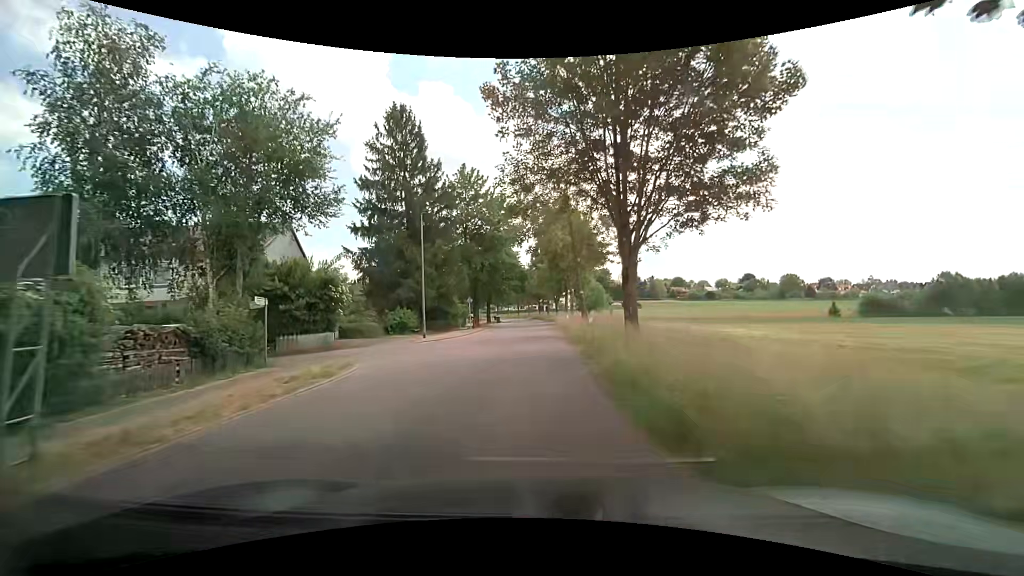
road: unclassified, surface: asphalt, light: Day
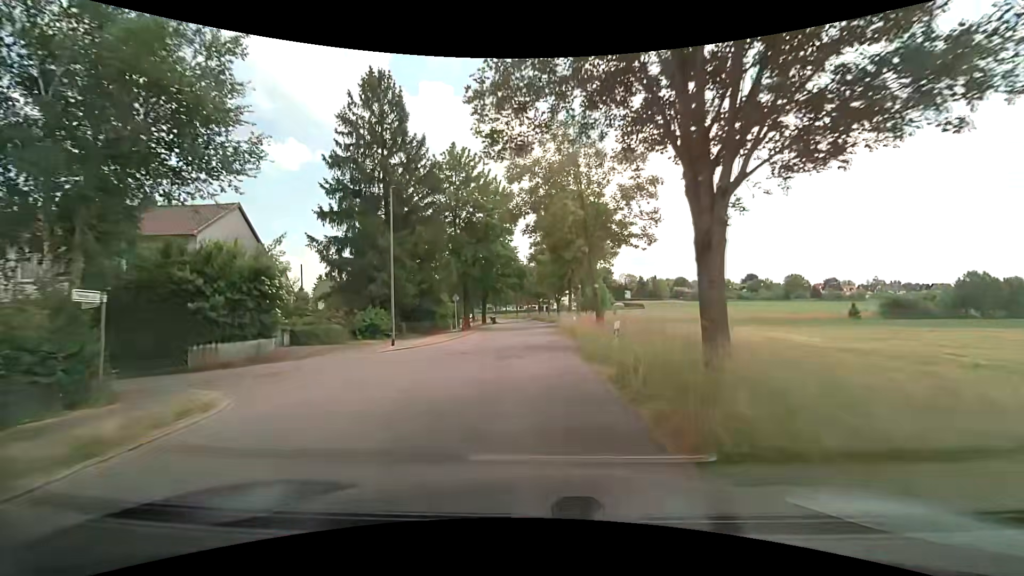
(0.0, +6.6) m; 0°
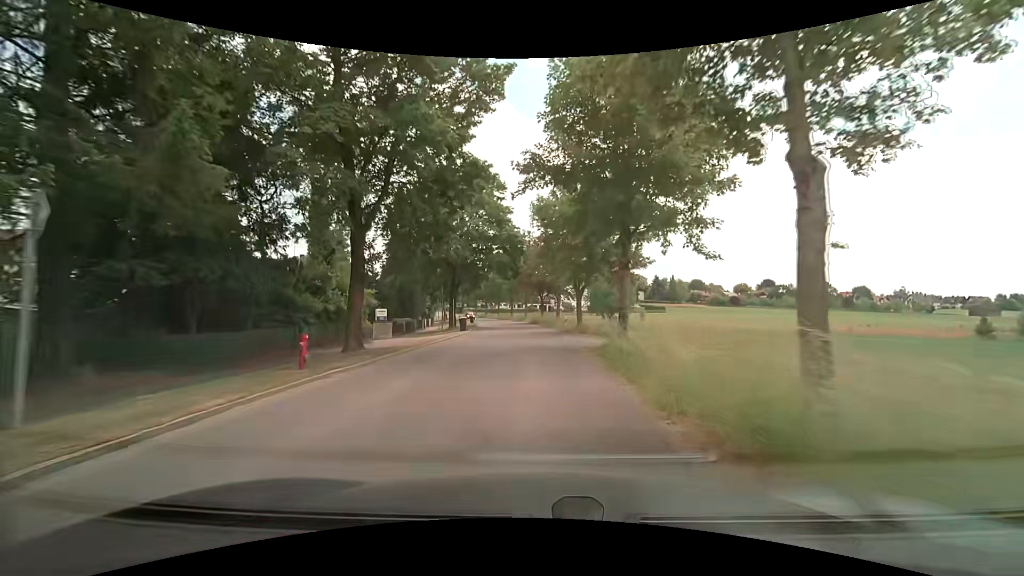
(-0.1, +27.5) m; 0°
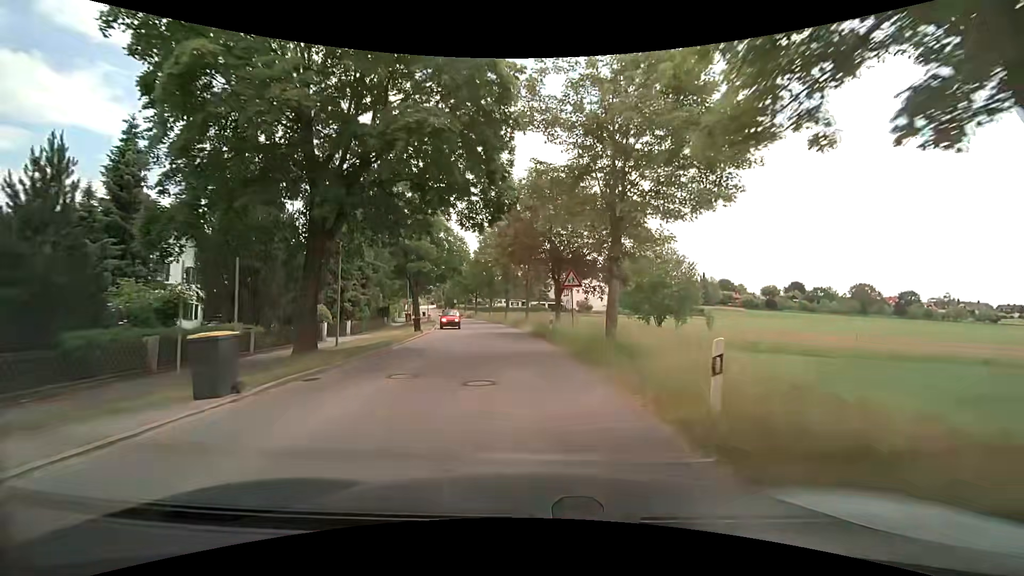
(-0.2, +29.0) m; -1°
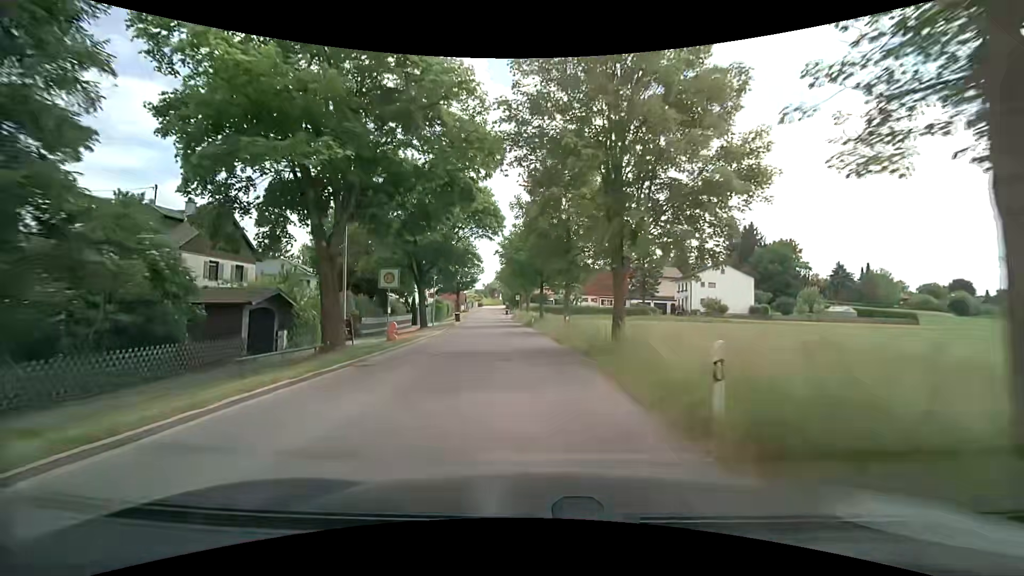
(-2.7, +37.2) m; -9°
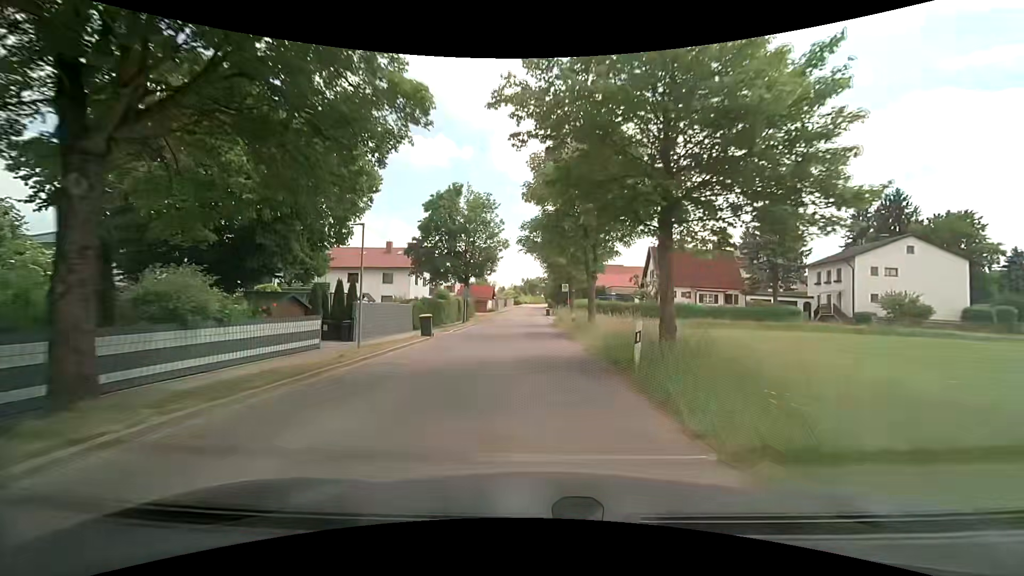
(-1.4, +30.6) m; -5°
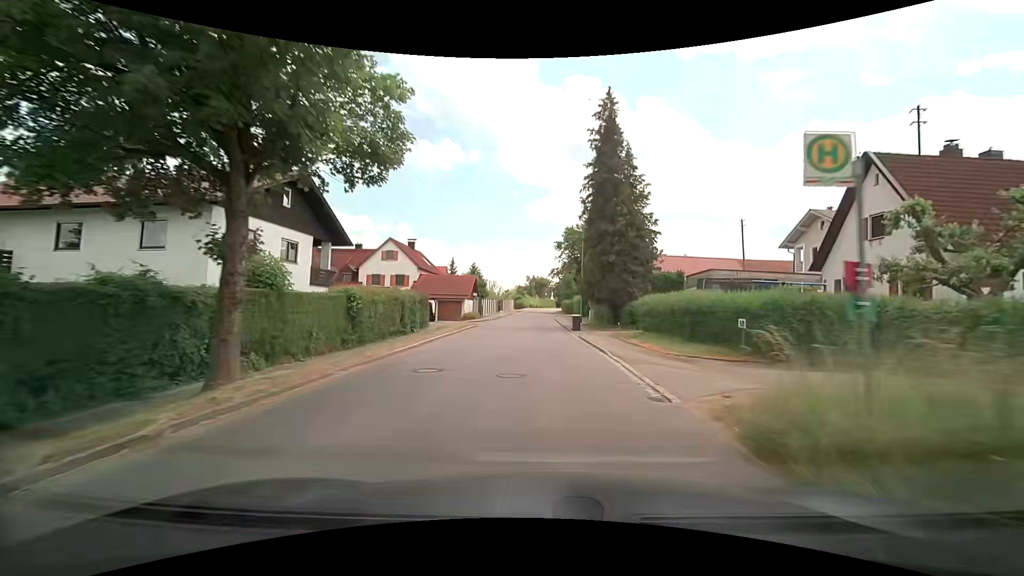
(-0.3, +37.5) m; 0°
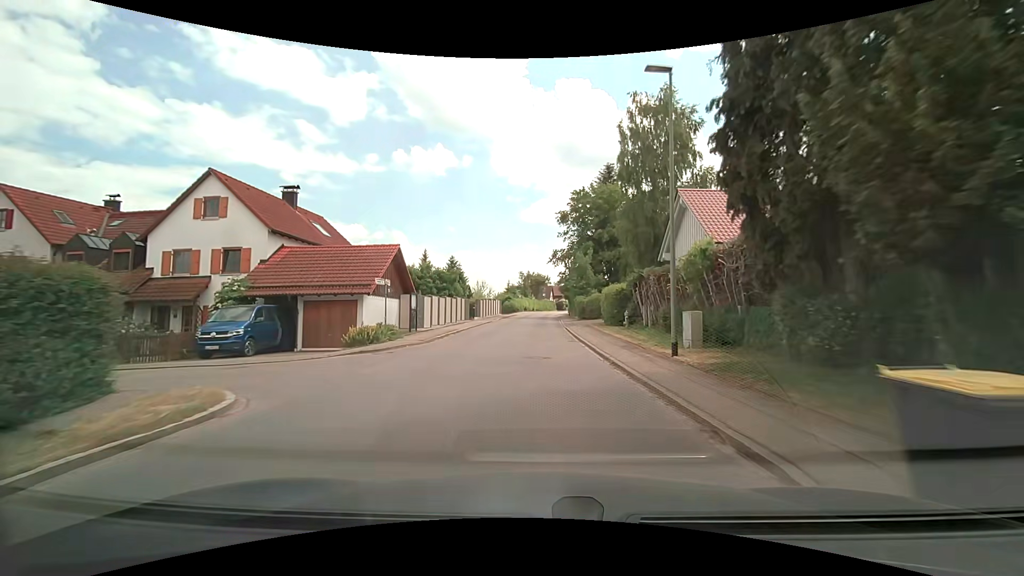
(0.0, +28.9) m; 0°
